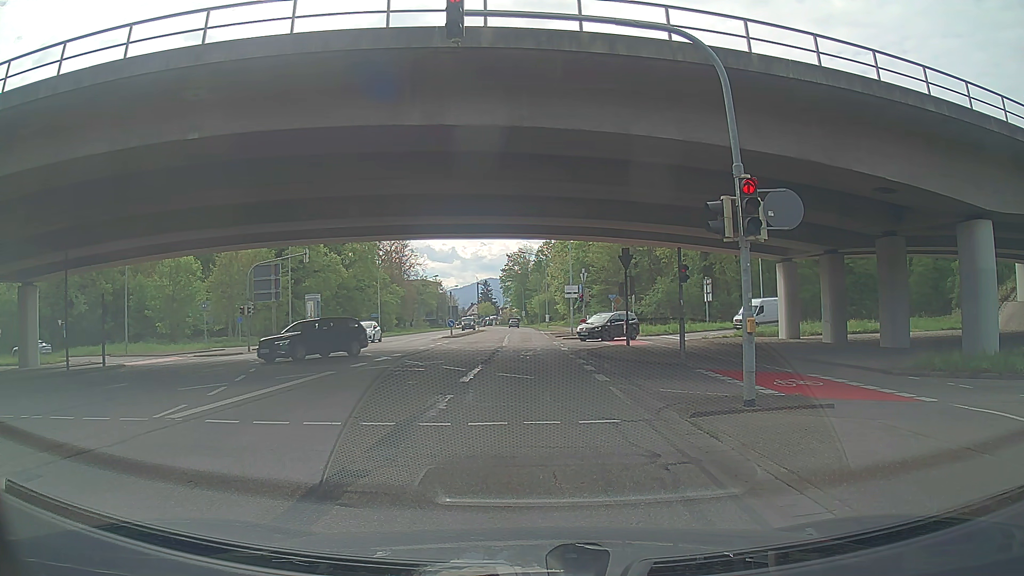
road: secondary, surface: asphalt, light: Day
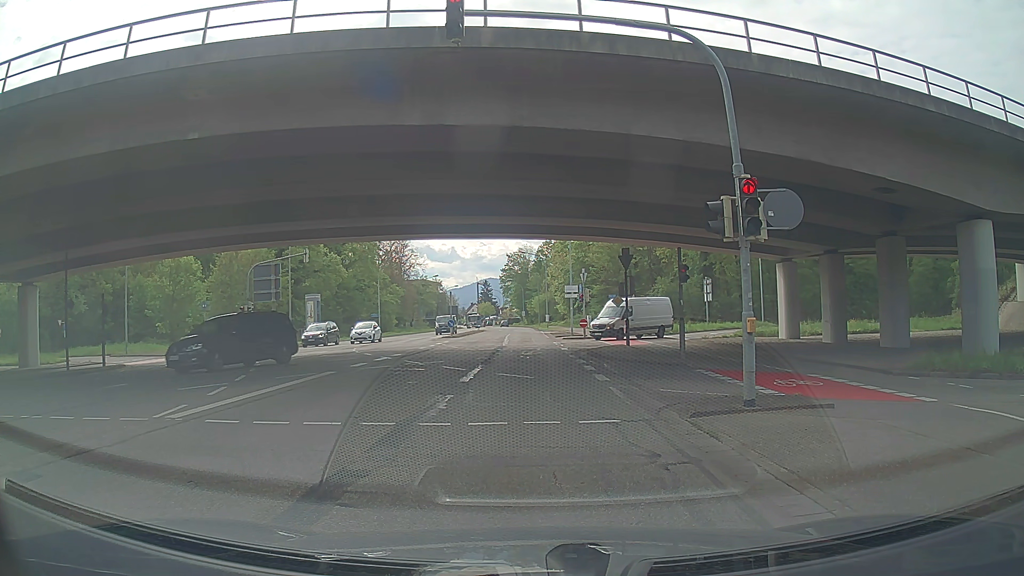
(0.0, 0.0) m; 0°
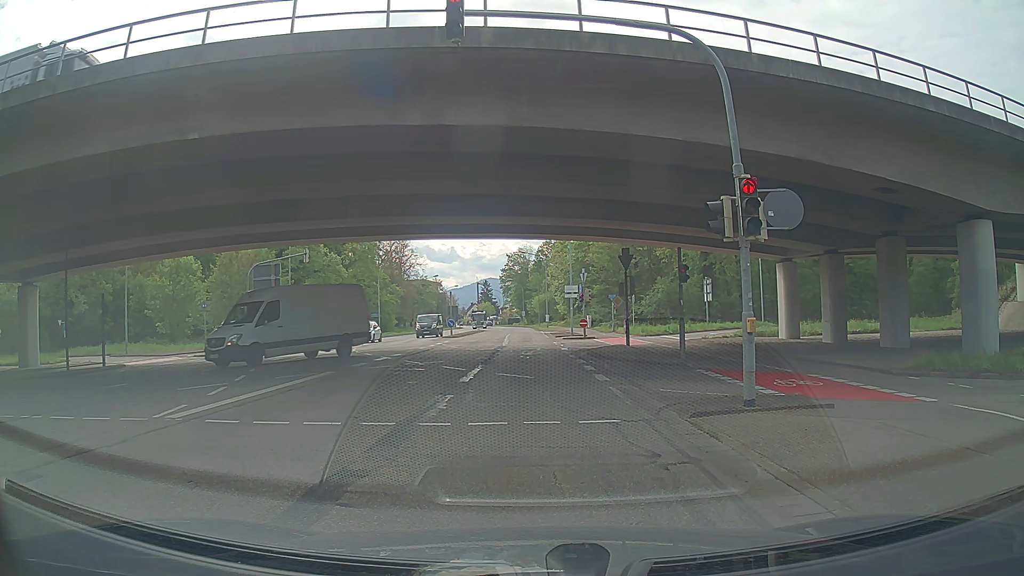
(0.0, 0.0) m; 0°
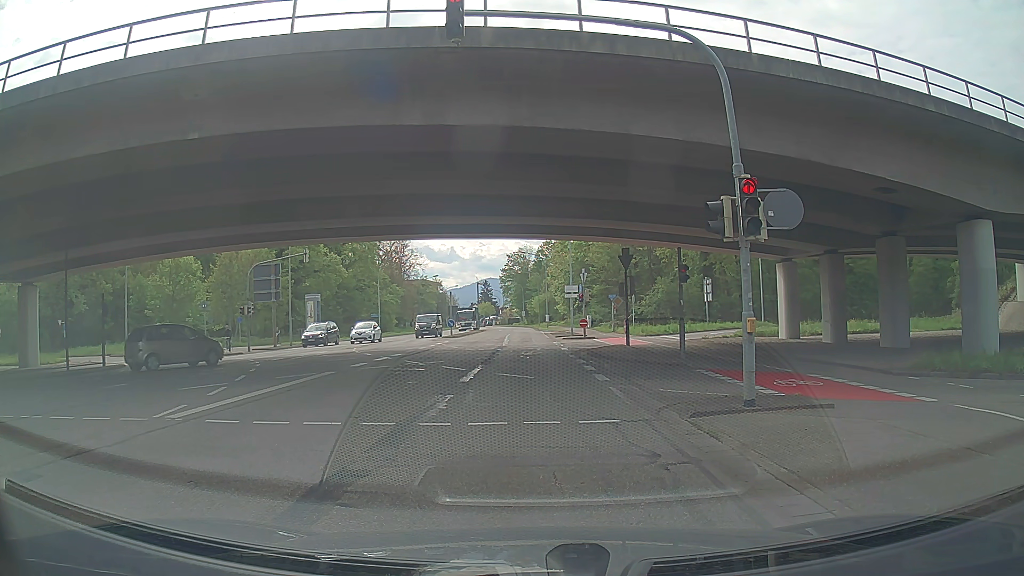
(0.0, 0.0) m; 0°
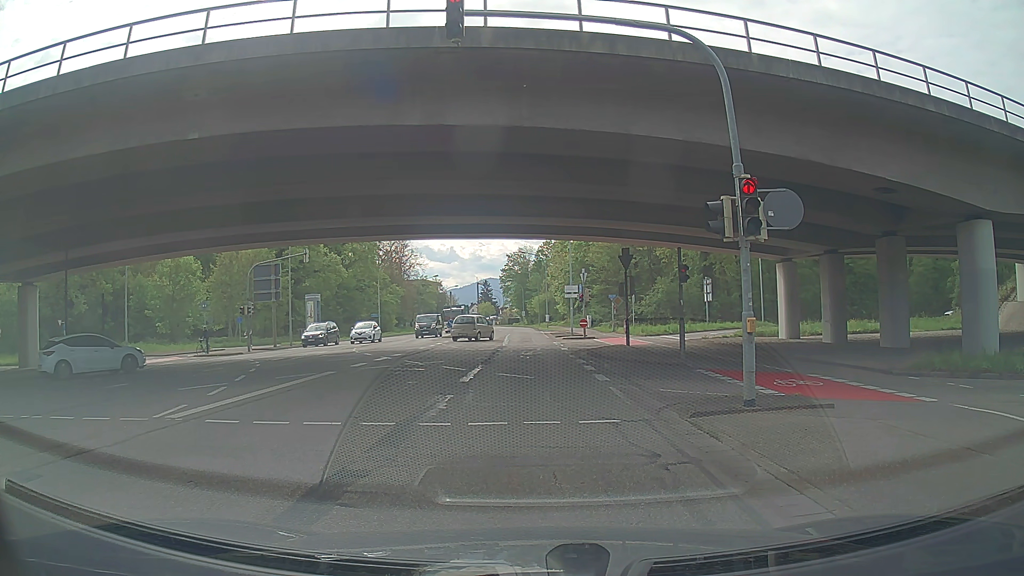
(0.0, 0.0) m; 0°
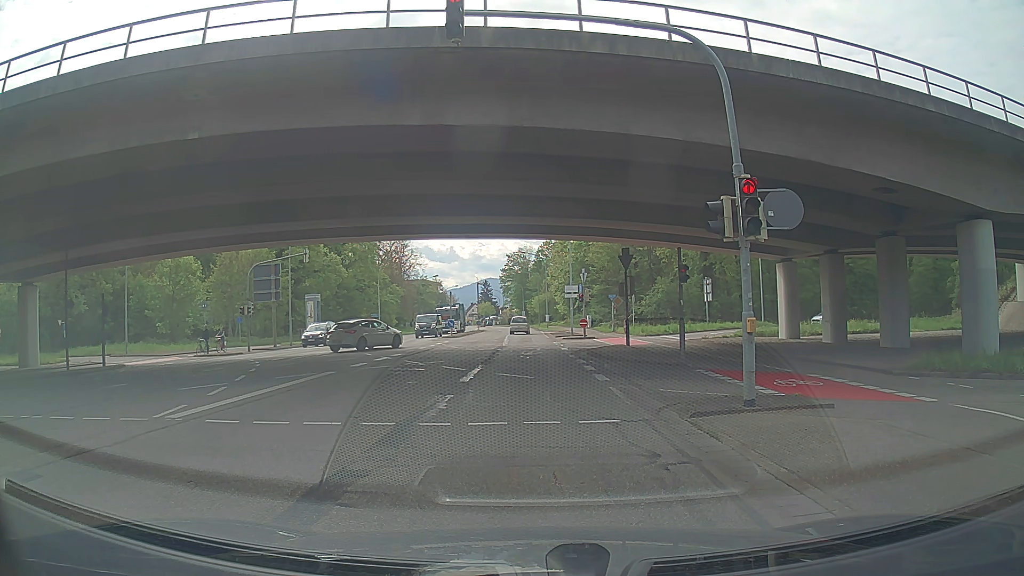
(0.0, 0.0) m; 0°
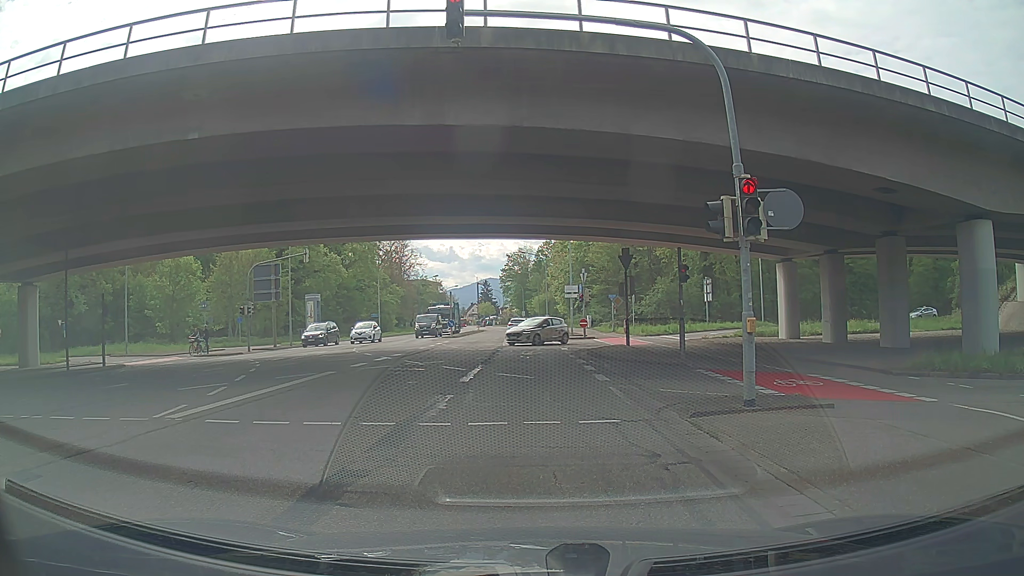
(0.0, 0.0) m; 0°
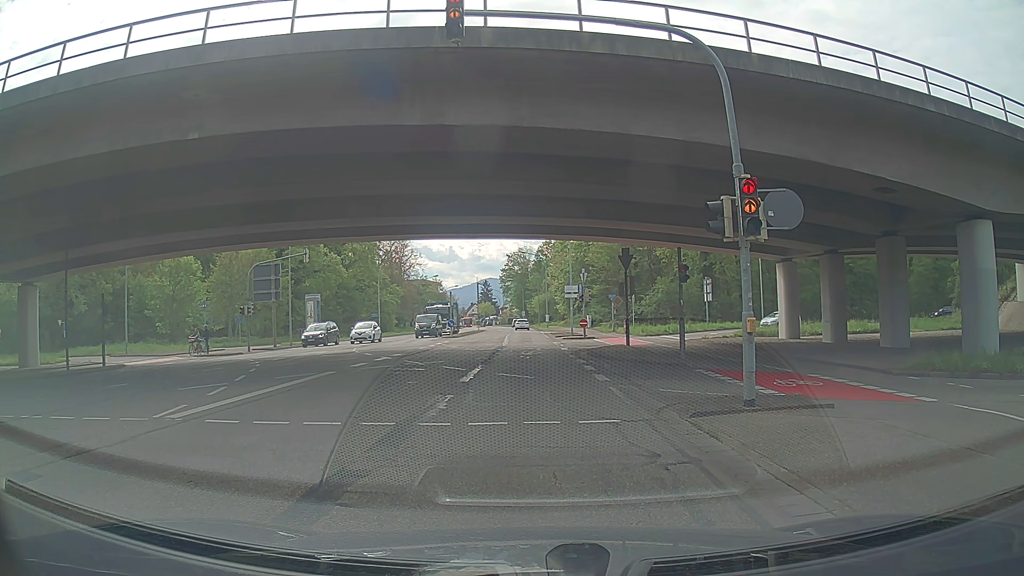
(0.0, 0.0) m; 0°
(0, +10) (+1, +20) (+1, +30) (+2, +40) (+2, +50) (+2, +60) (+3, +70) (+3, +80) (+4, +90) (+4, +100) m
